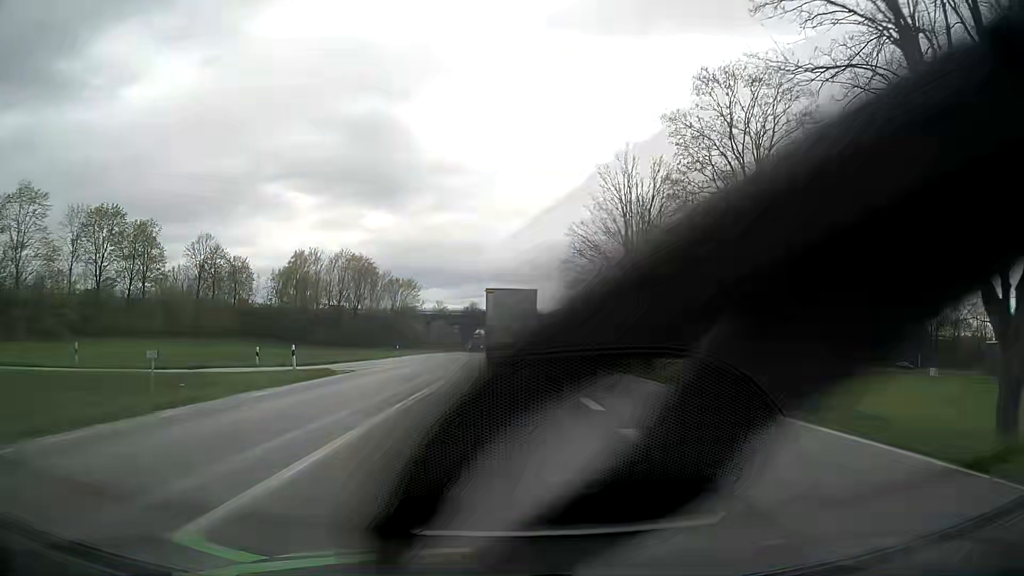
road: primary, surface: asphalt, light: Day
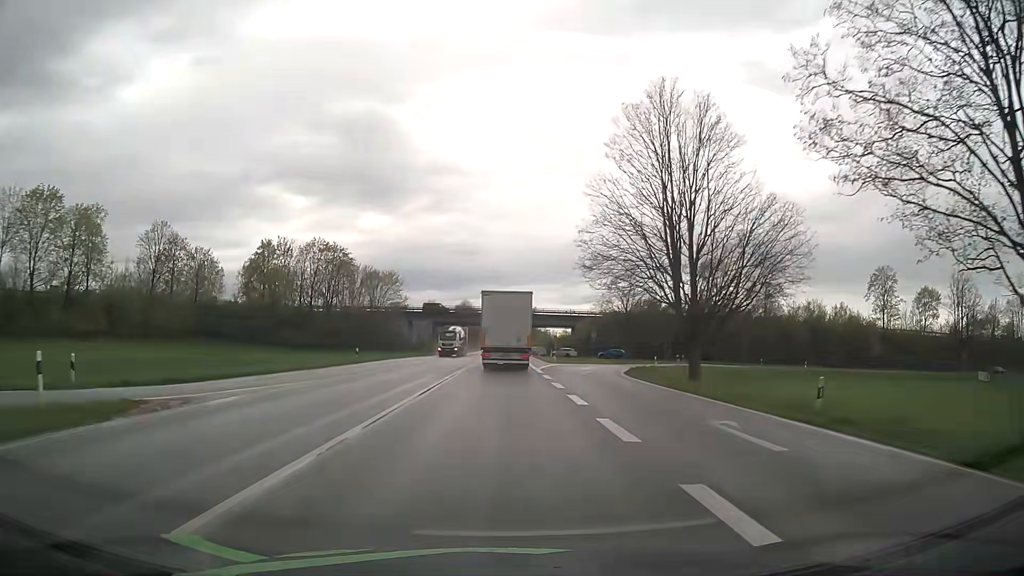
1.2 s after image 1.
(+0.1, +16.0) m; +1°
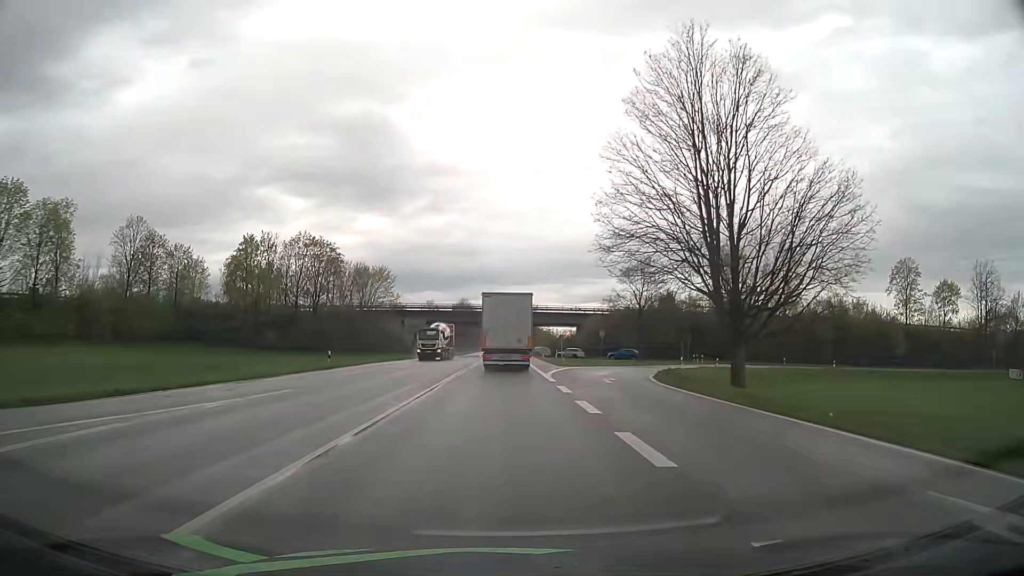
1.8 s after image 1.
(0.0, +8.1) m; 0°
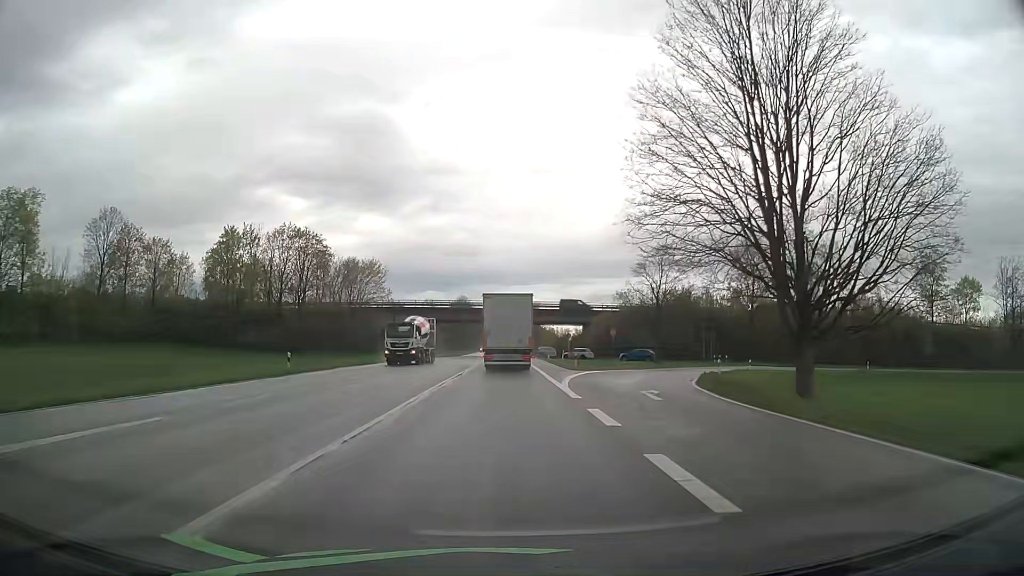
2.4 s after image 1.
(0.0, +8.1) m; 0°
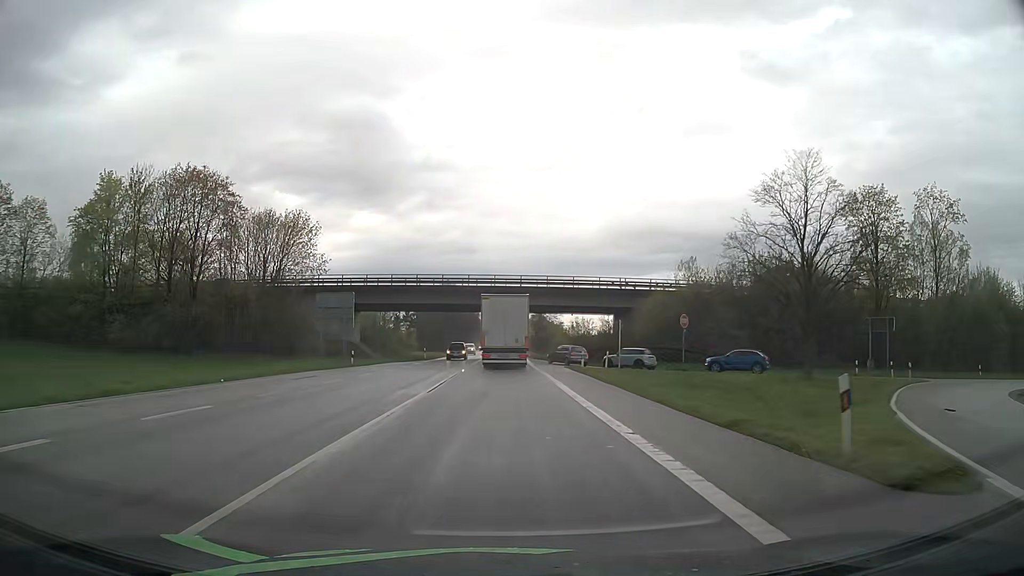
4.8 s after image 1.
(0.0, +33.2) m; 0°
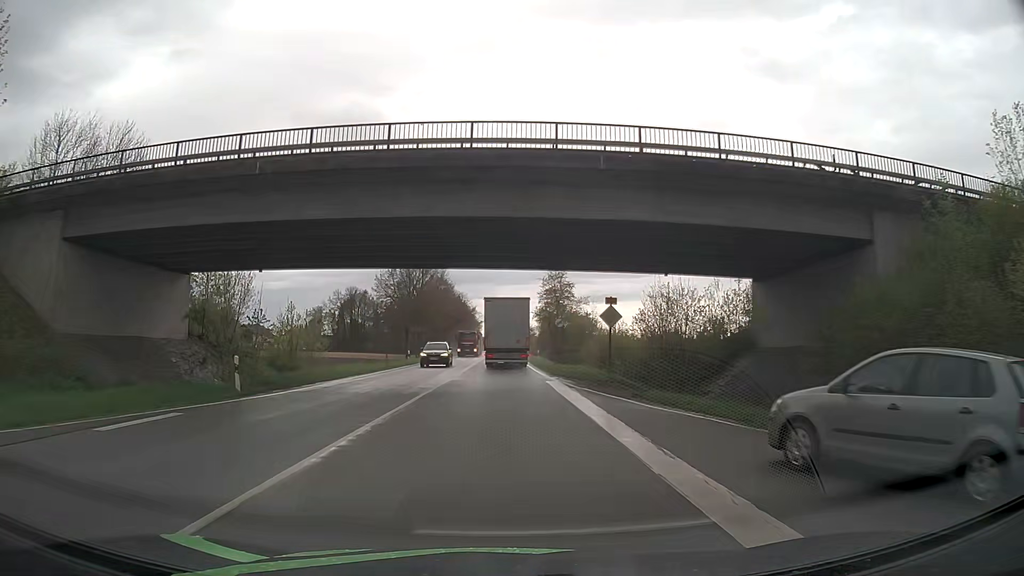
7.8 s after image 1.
(0.0, +43.6) m; 0°
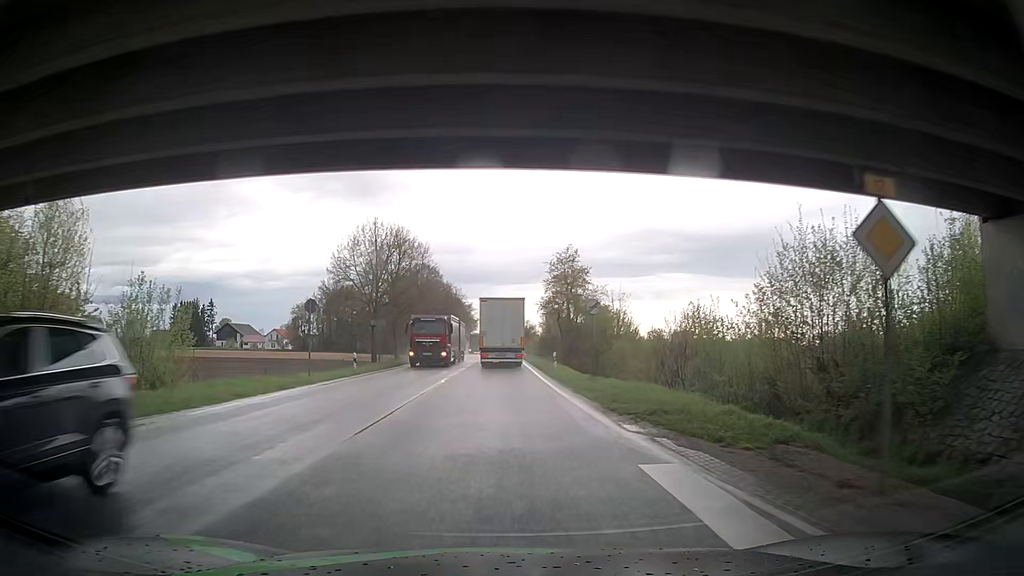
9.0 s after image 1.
(0.0, +18.1) m; 0°
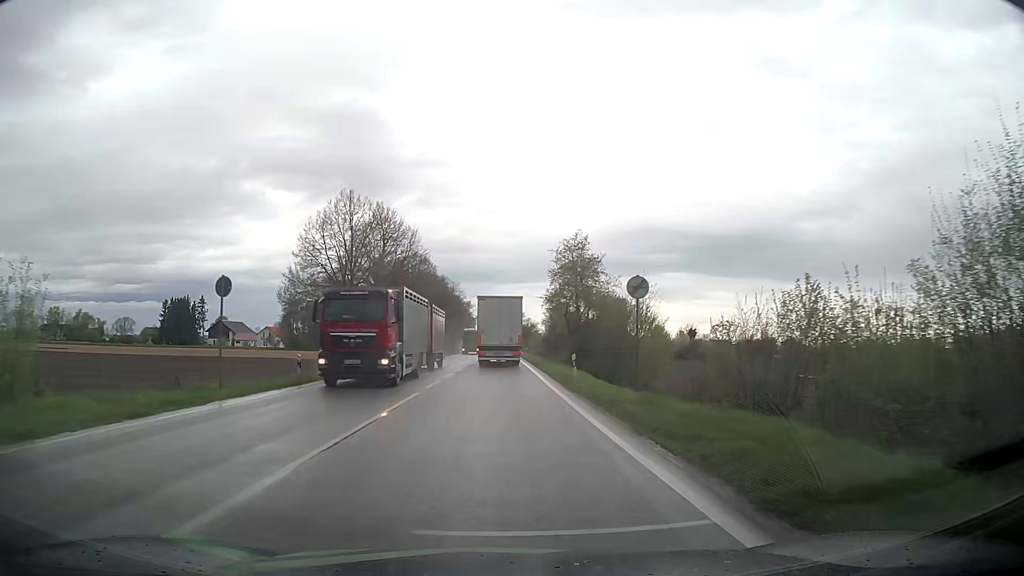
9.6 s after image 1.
(-0.1, +9.2) m; 0°
